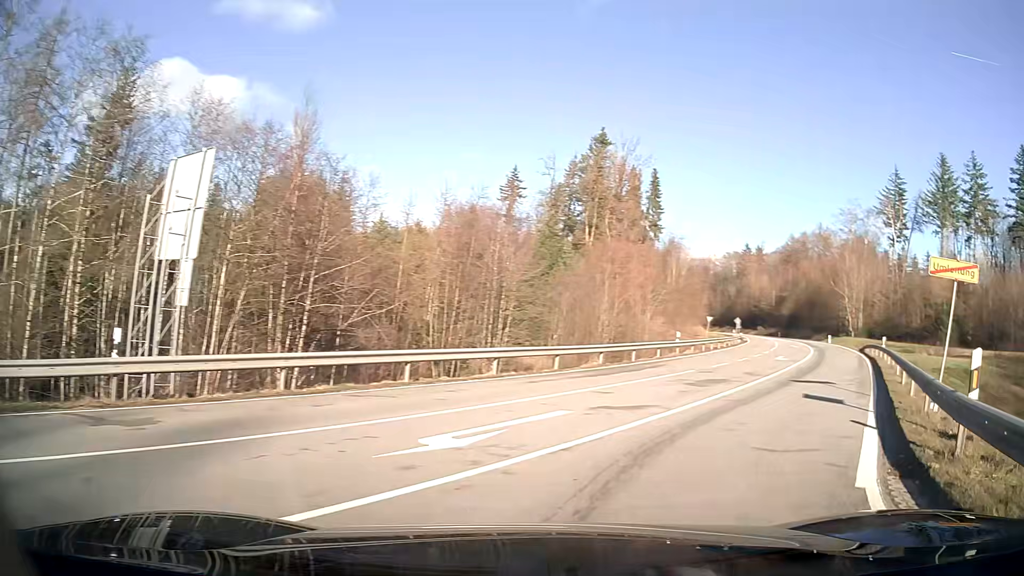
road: secondary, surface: asphalt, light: Day
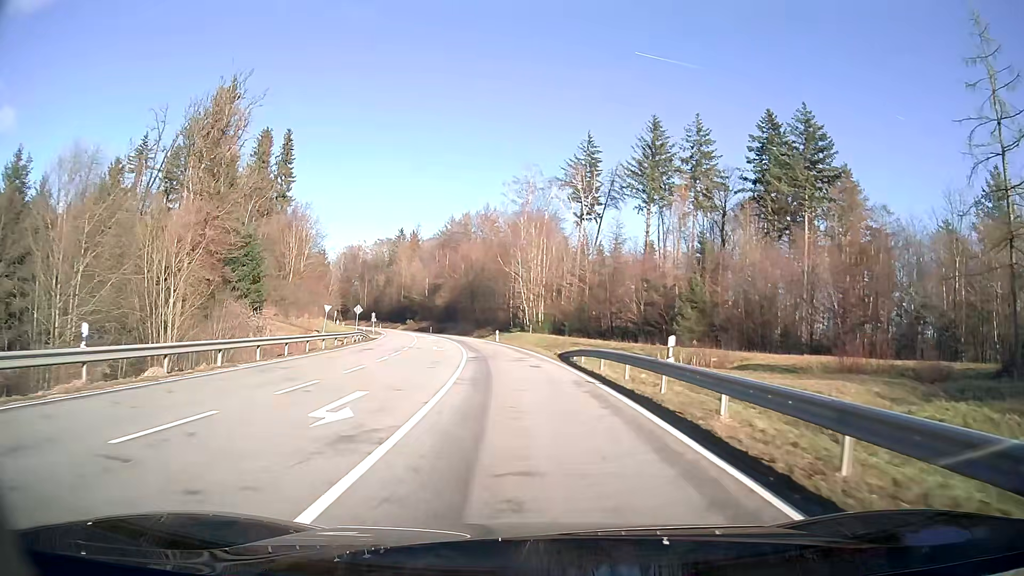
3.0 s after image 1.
(+11.7, +23.8) m; +30°
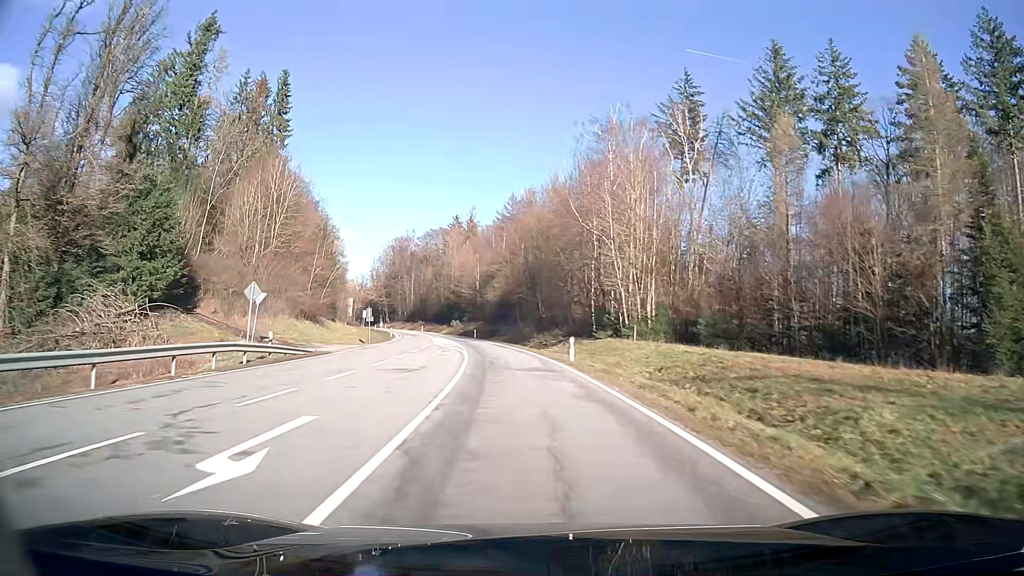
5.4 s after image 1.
(-1.8, +33.3) m; -6°
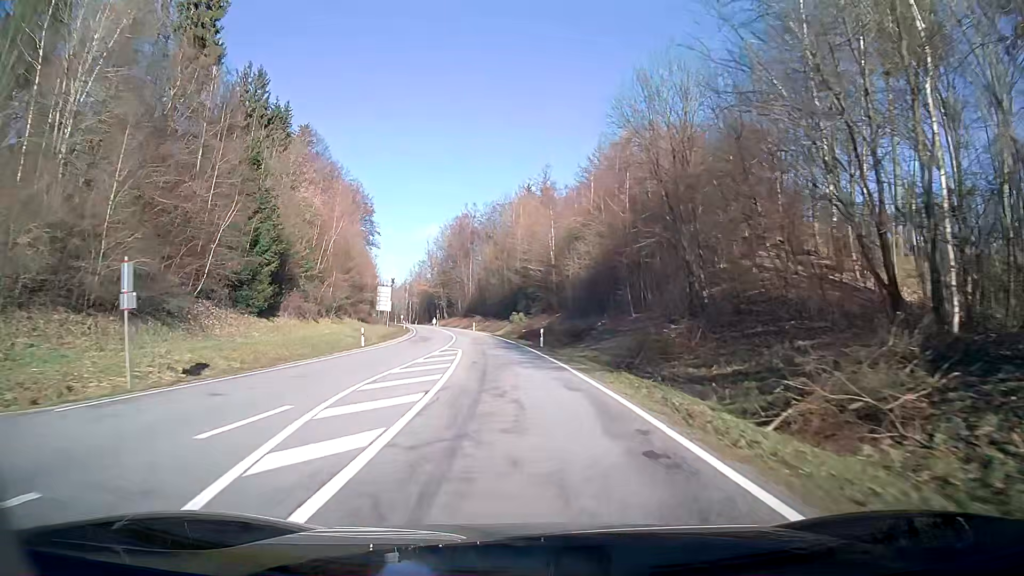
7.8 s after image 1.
(-2.5, +40.0) m; -7°
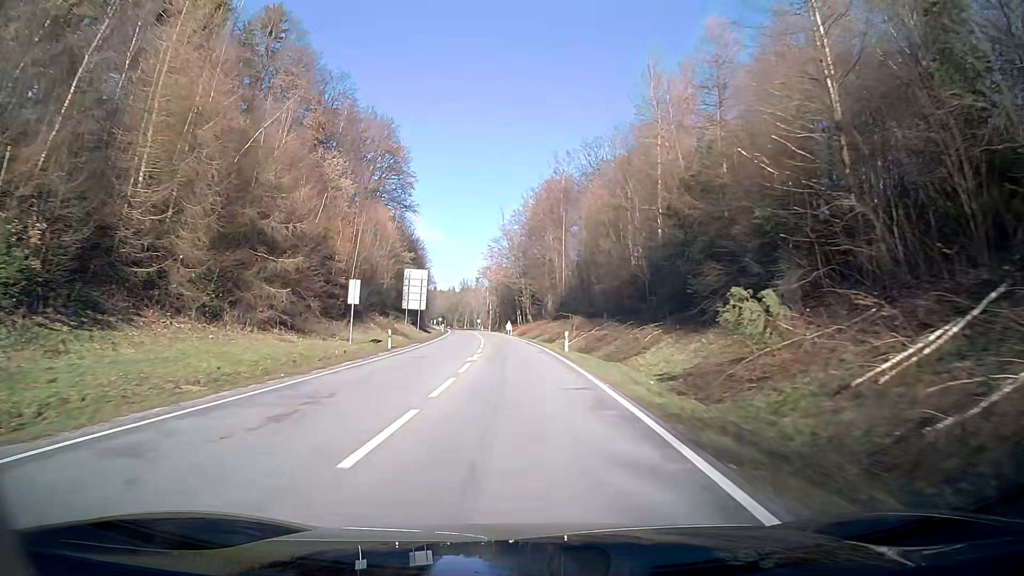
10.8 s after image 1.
(-3.9, +52.2) m; -8°
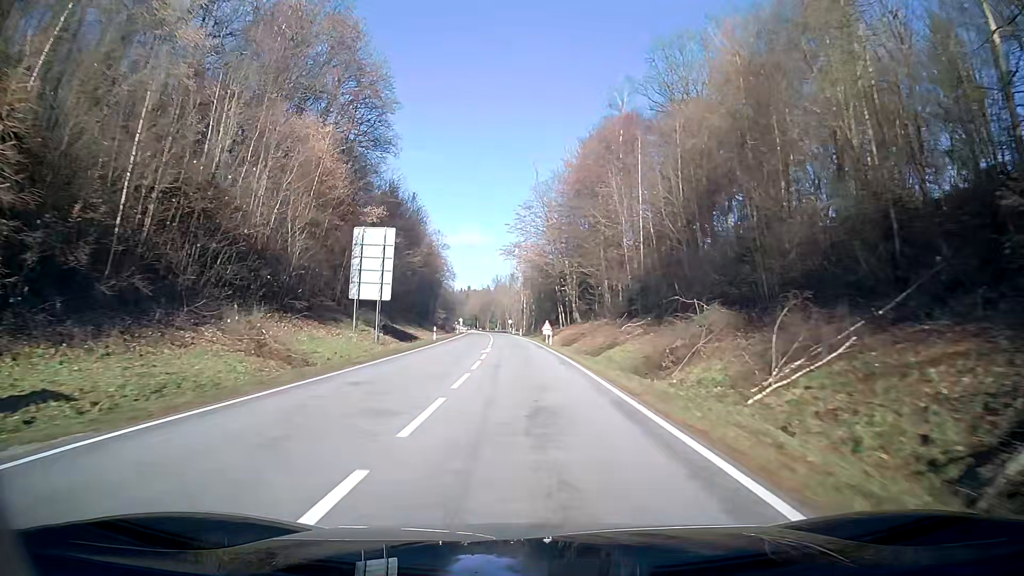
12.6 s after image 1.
(-1.0, +34.6) m; -3°
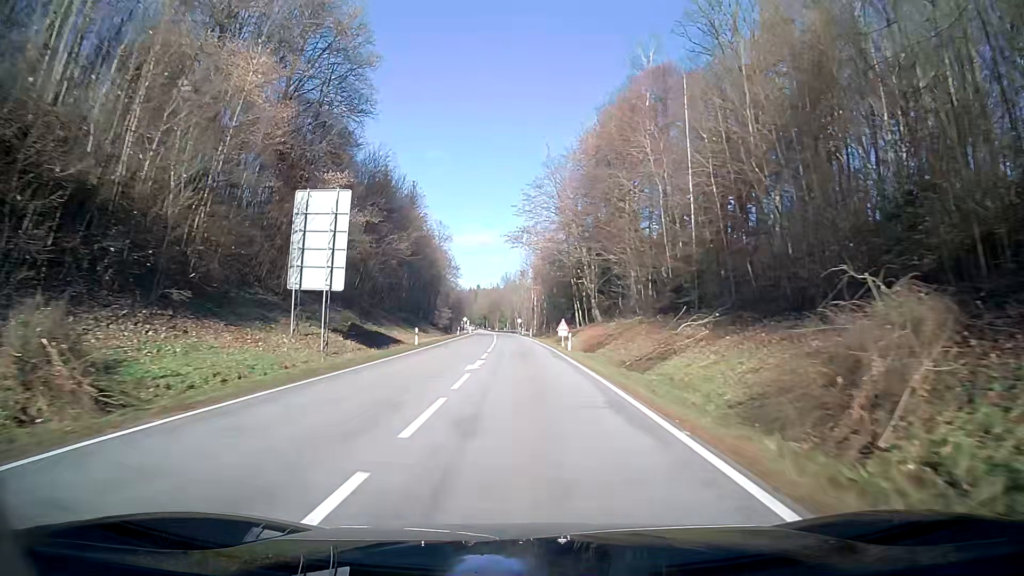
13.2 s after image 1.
(-0.1, +12.1) m; -1°
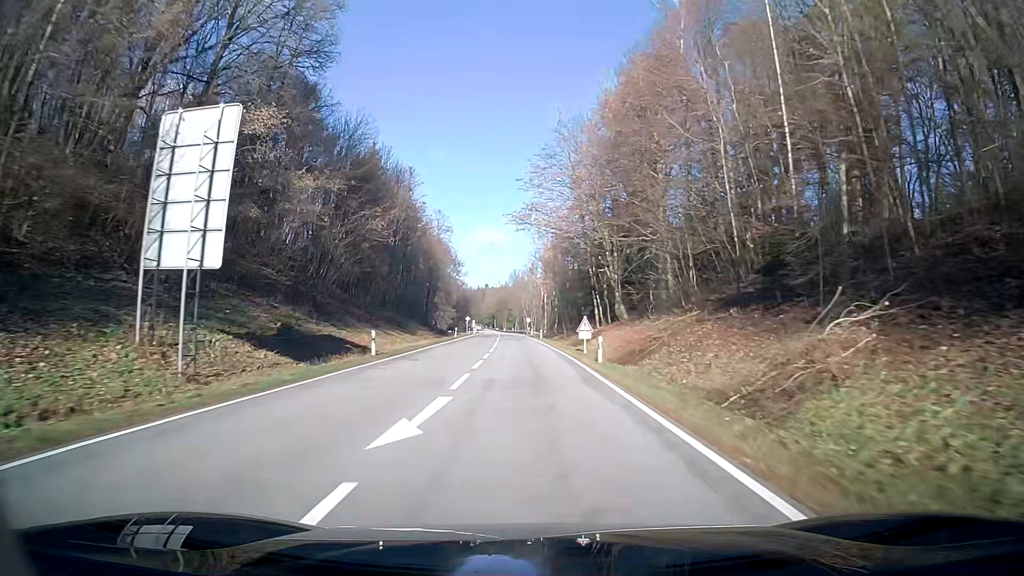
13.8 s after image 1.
(-0.1, +12.4) m; -1°
